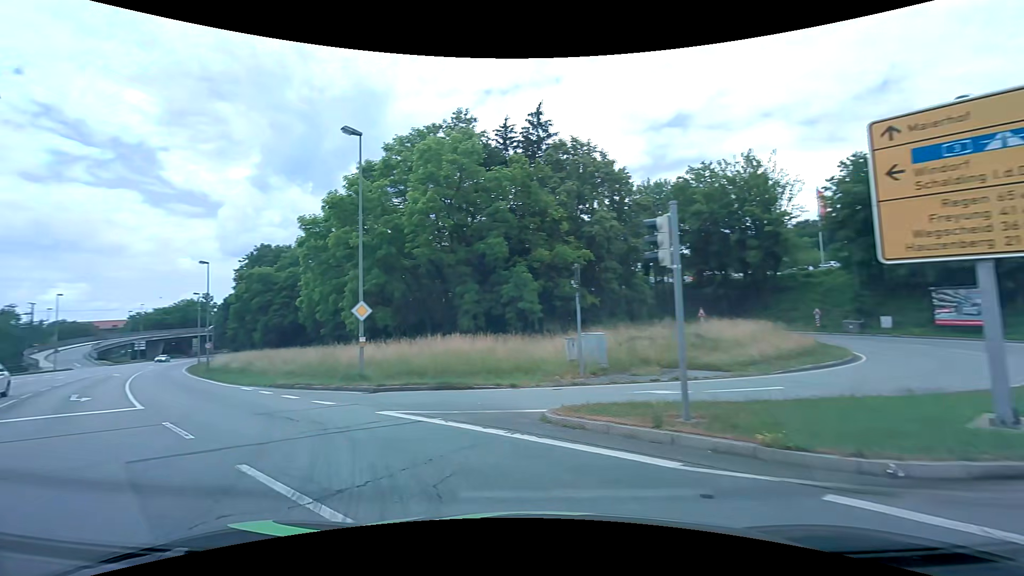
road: primary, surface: asphalt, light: Day
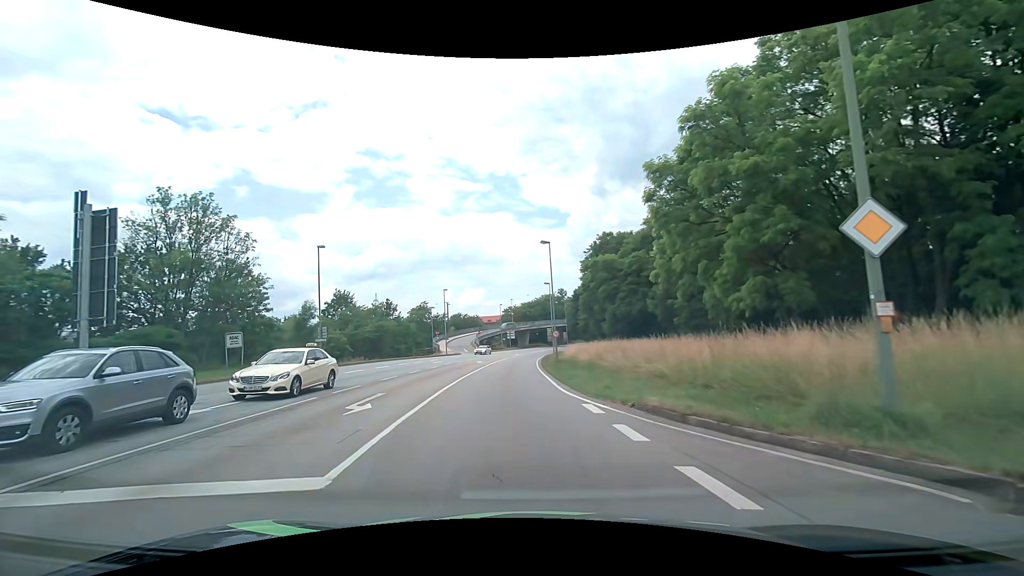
(-5.2, +11.3) m; -40°
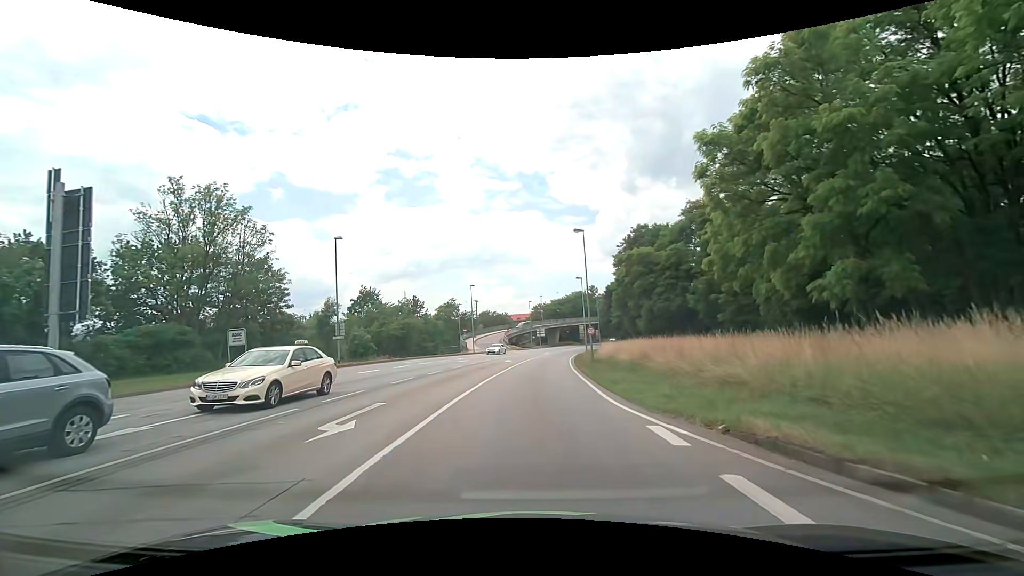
(-0.1, +3.5) m; -3°
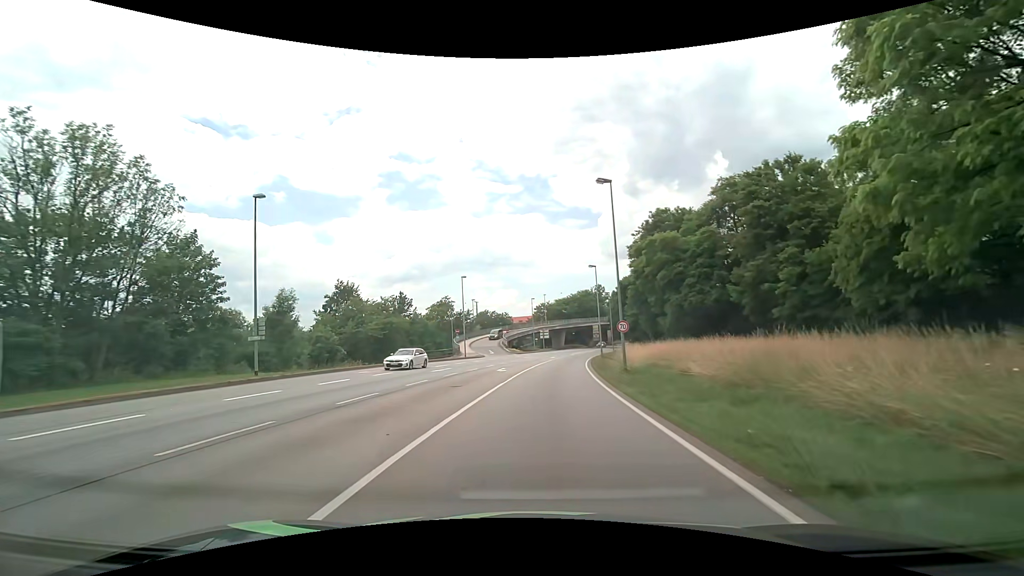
(-0.1, +12.3) m; 0°
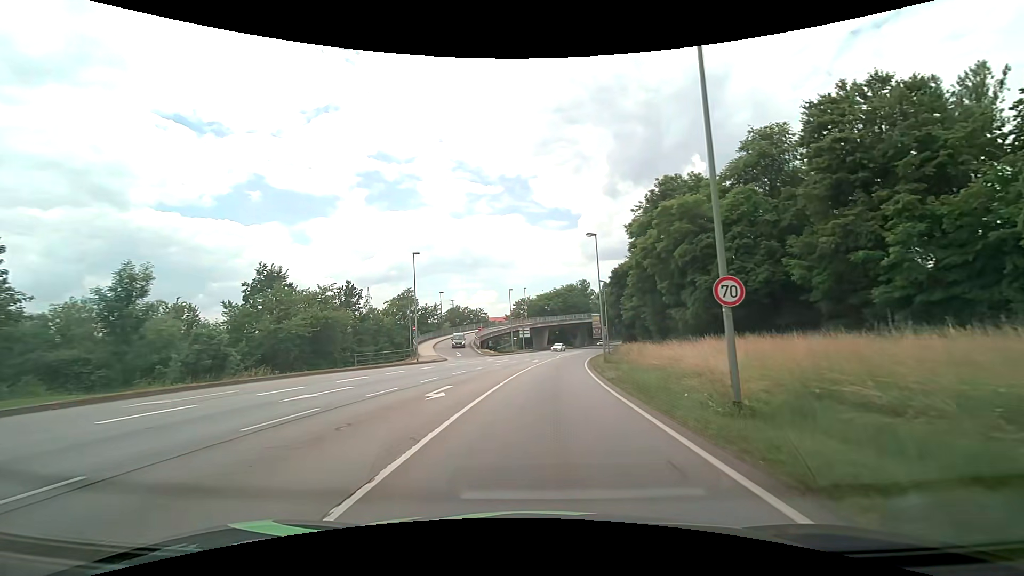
(+0.2, +16.2) m; +2°
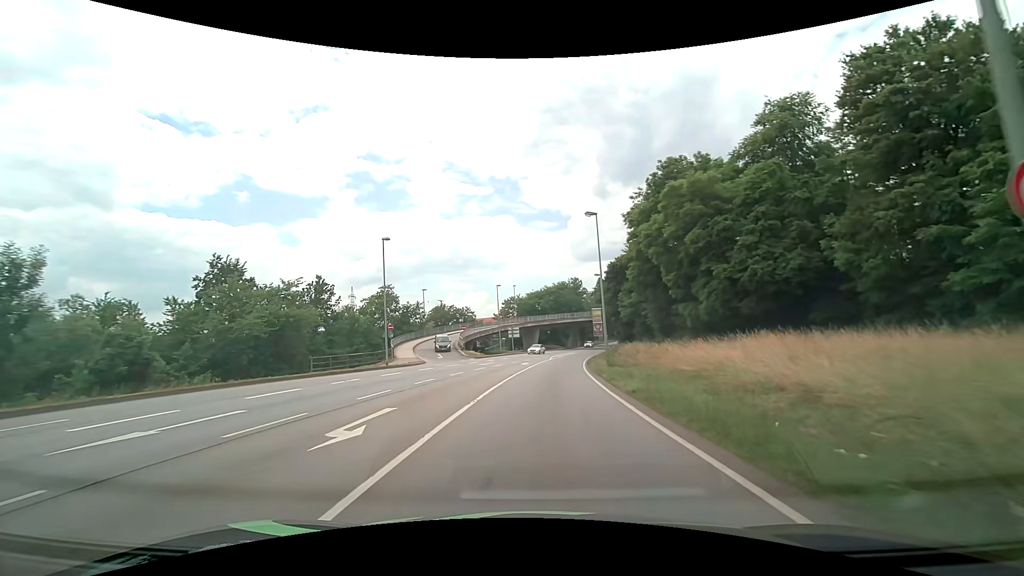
(+0.1, +6.5) m; +1°
